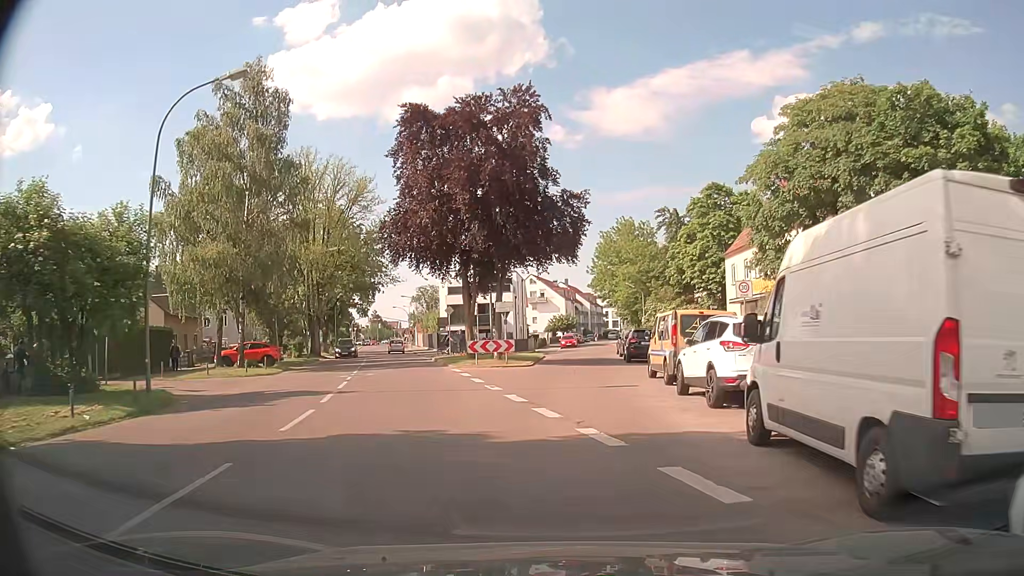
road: tertiary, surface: asphalt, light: Day
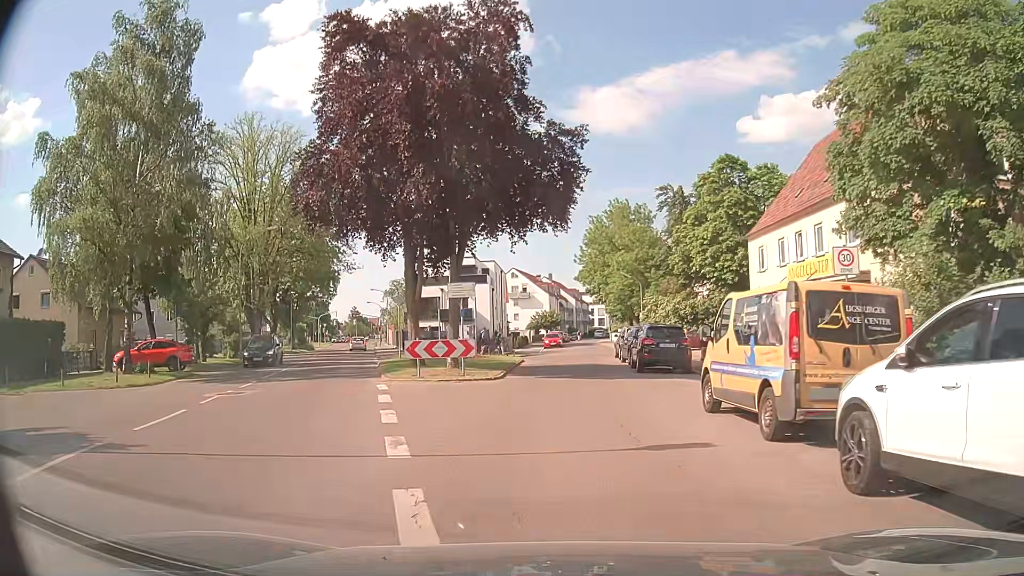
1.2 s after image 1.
(+0.1, +9.5) m; +1°
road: residential
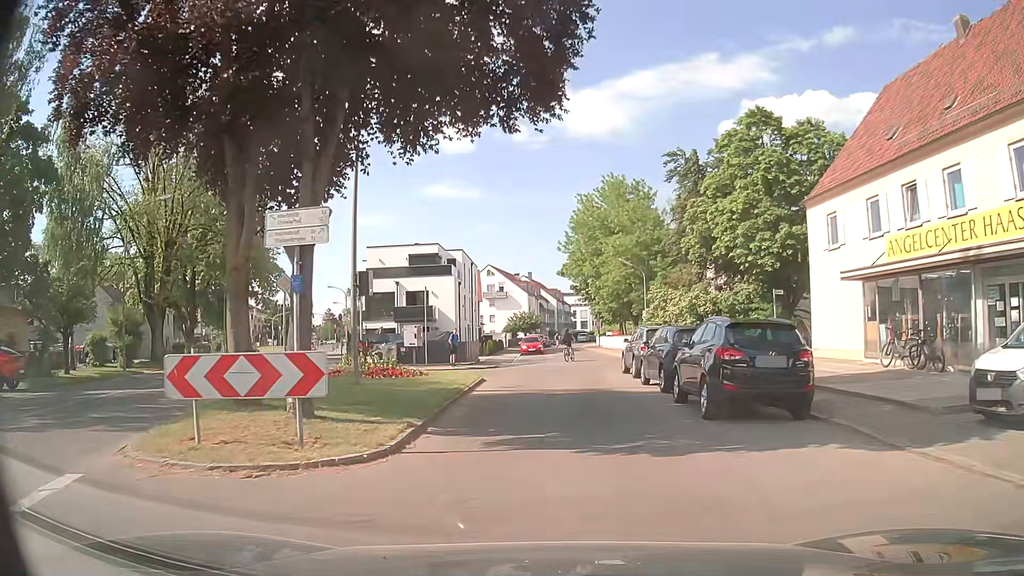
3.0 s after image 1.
(+0.3, +11.9) m; +3°
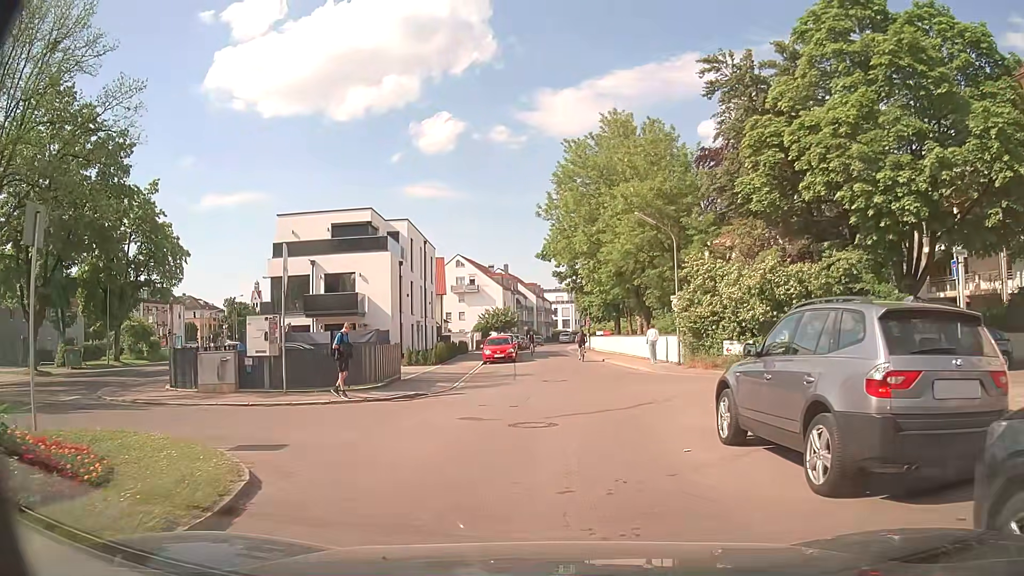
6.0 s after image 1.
(+0.3, +16.0) m; +2°
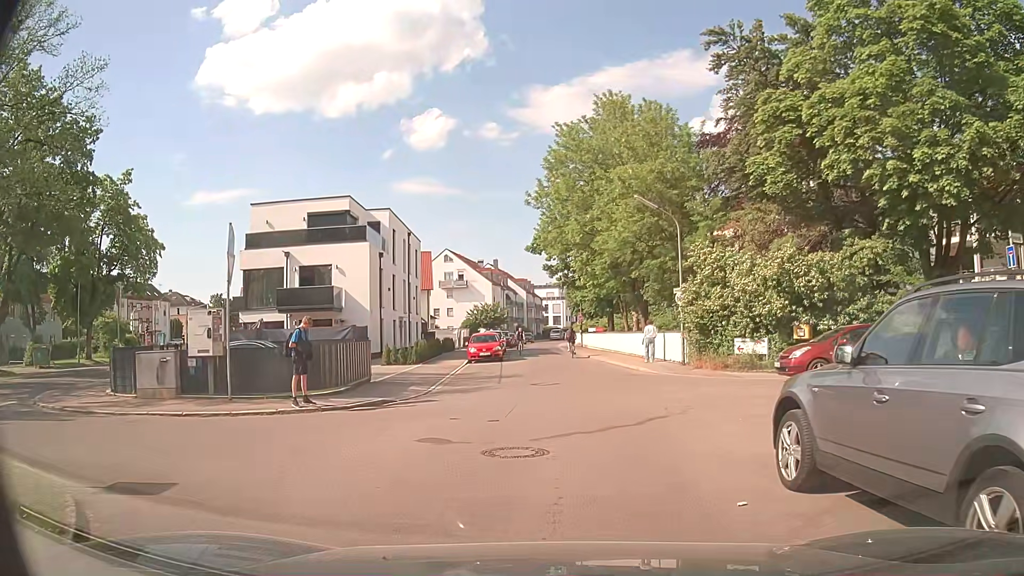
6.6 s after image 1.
(0.0, +2.6) m; 0°
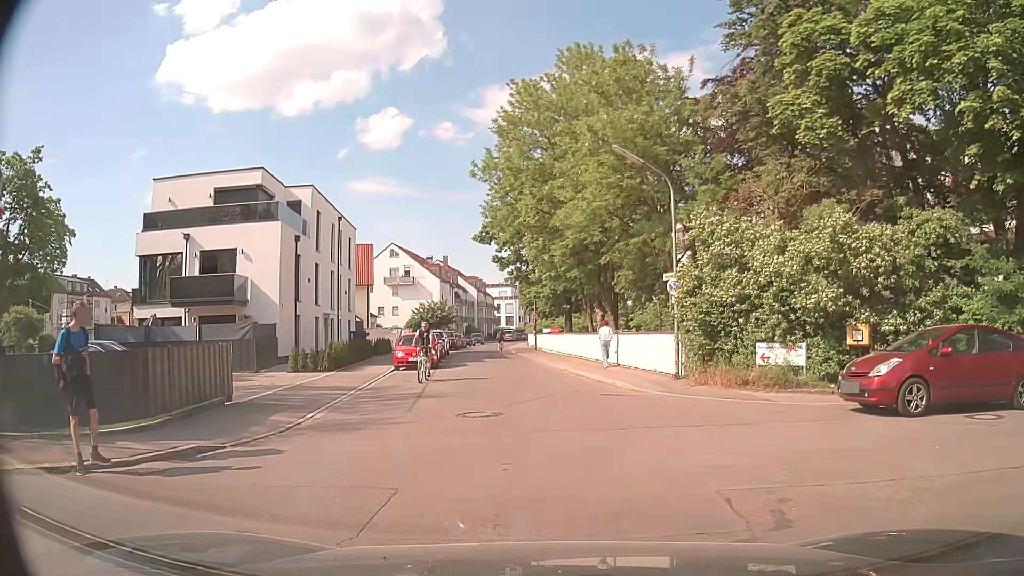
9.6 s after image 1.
(+0.2, +6.4) m; +3°
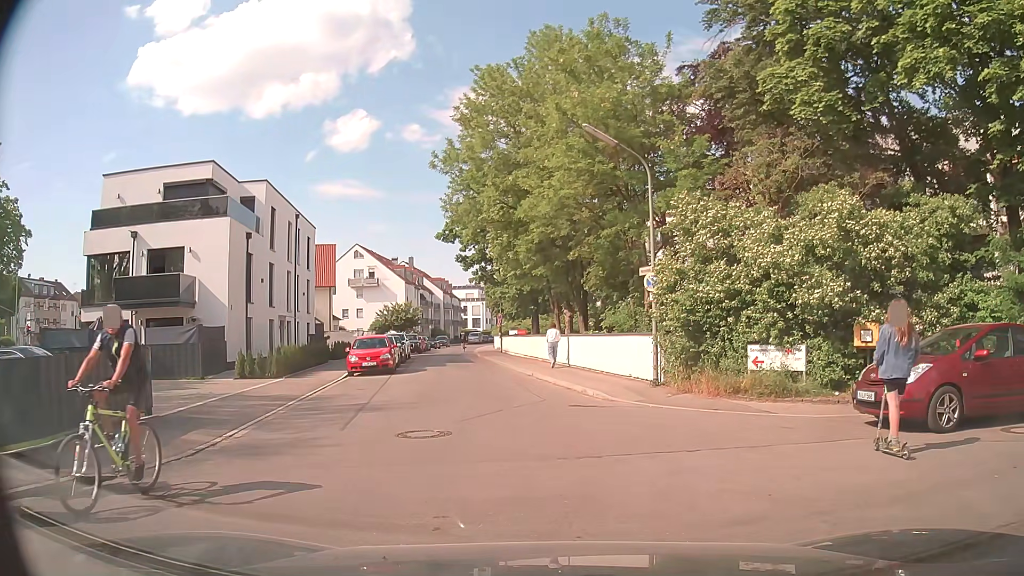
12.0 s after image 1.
(0.0, +1.9) m; +1°
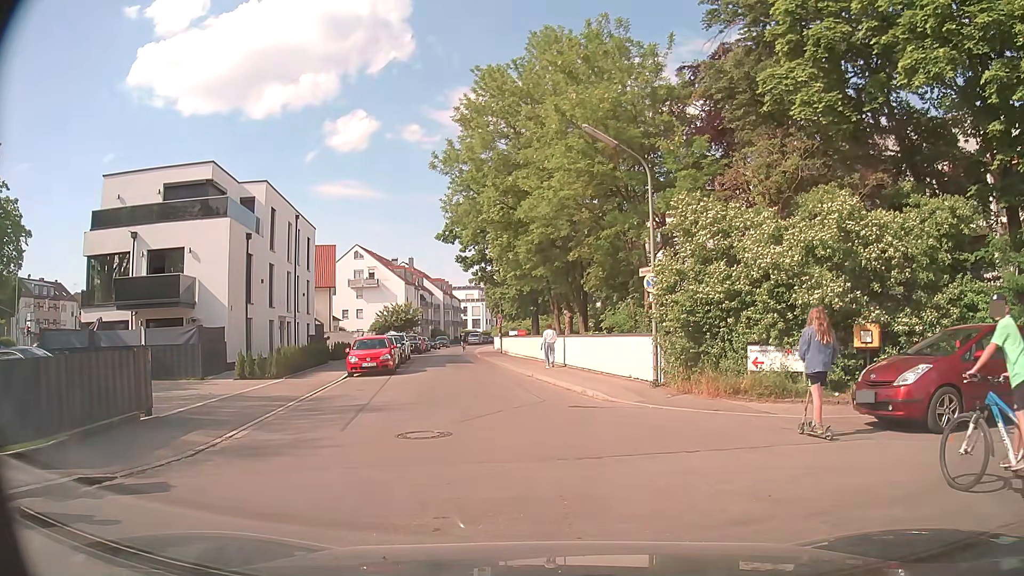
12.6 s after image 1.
(0.0, 0.0) m; 0°
(0, +10) (-1, +20) (-2, +30) (-3, +40) (-4, +50) (-5, +60) (-5, +70) (-6, +80) (-5, +90) (-4, +100) m
